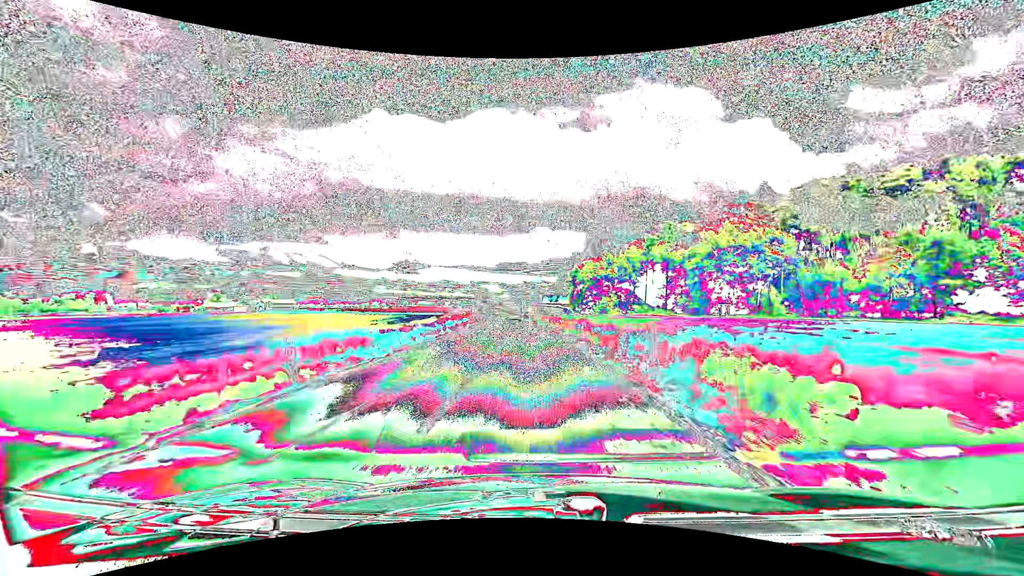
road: secondary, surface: asphalt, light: Day
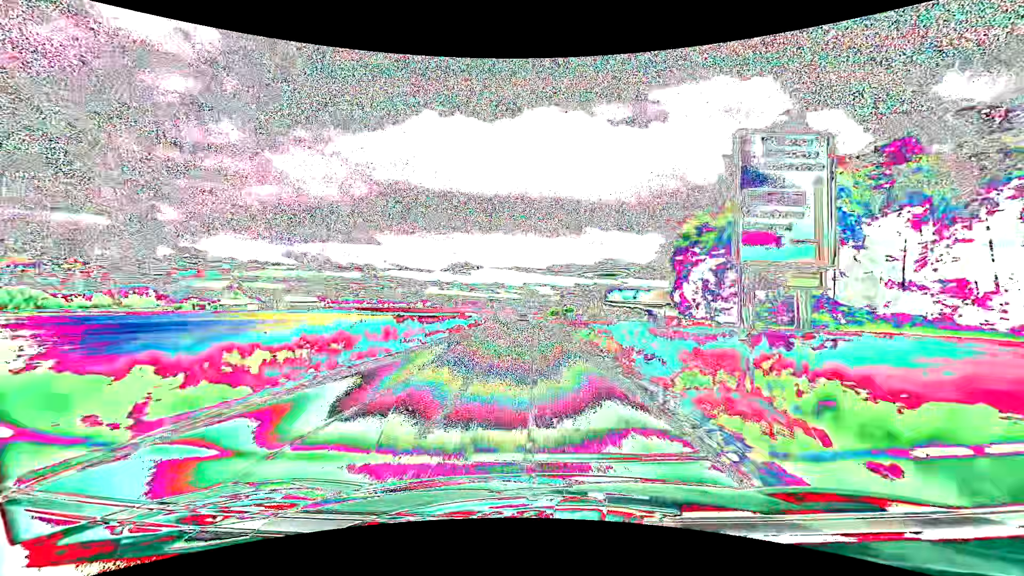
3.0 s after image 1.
(-3.3, +66.9) m; -6°
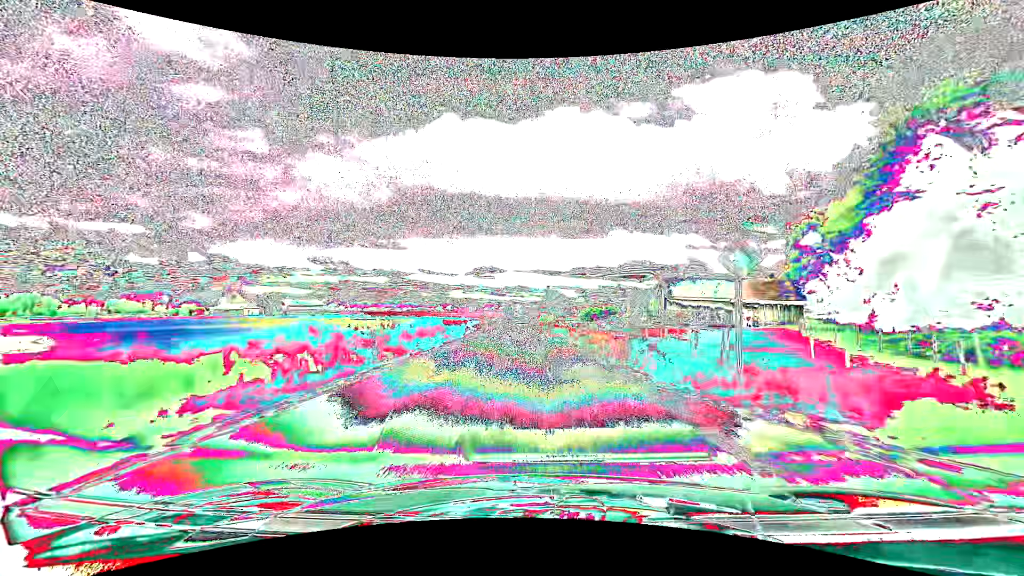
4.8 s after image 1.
(-0.9, +40.1) m; -3°
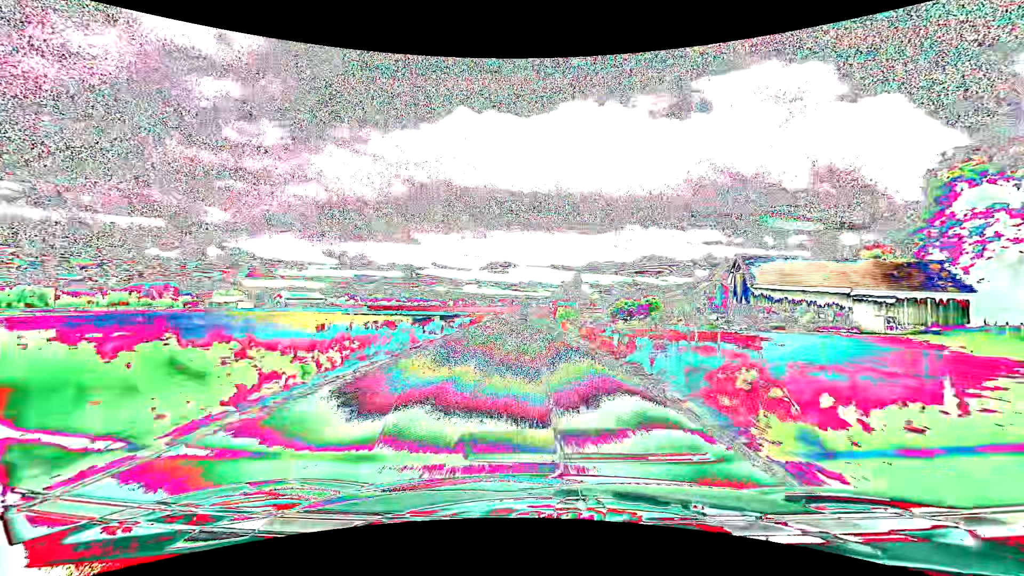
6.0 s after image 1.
(-0.4, +26.0) m; -2°
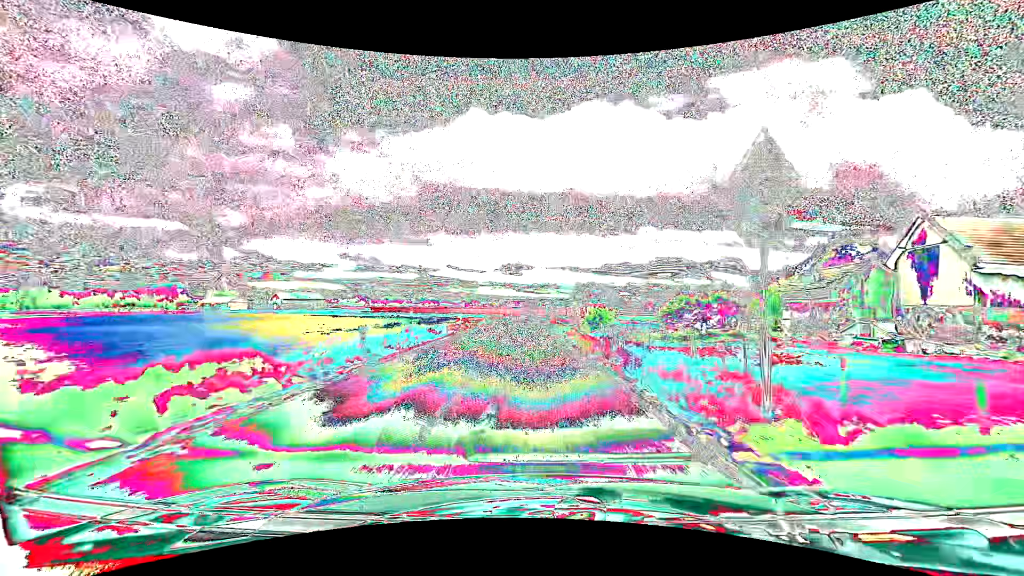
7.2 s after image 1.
(-0.3, +25.2) m; -2°
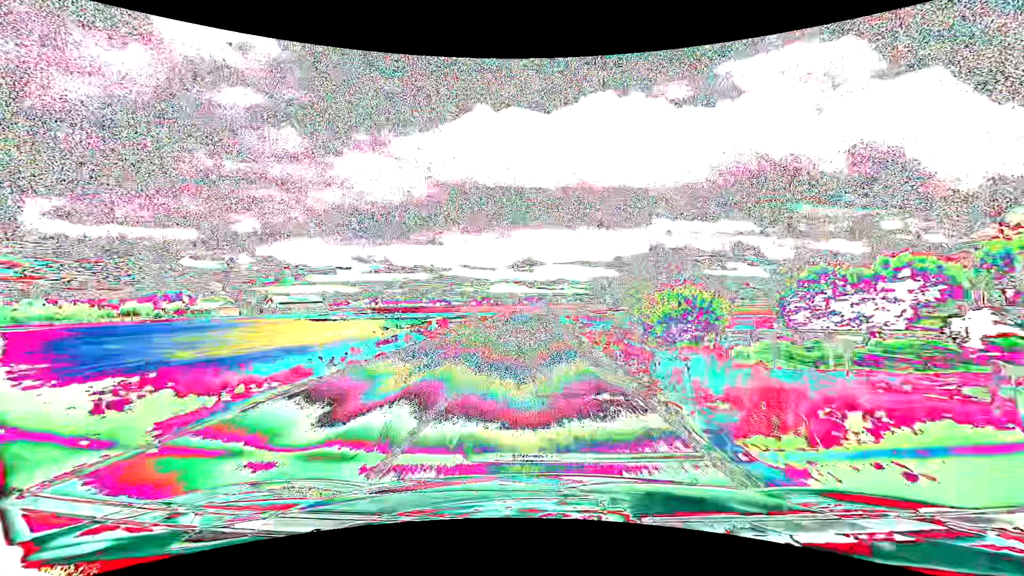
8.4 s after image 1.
(-0.2, +24.1) m; -1°
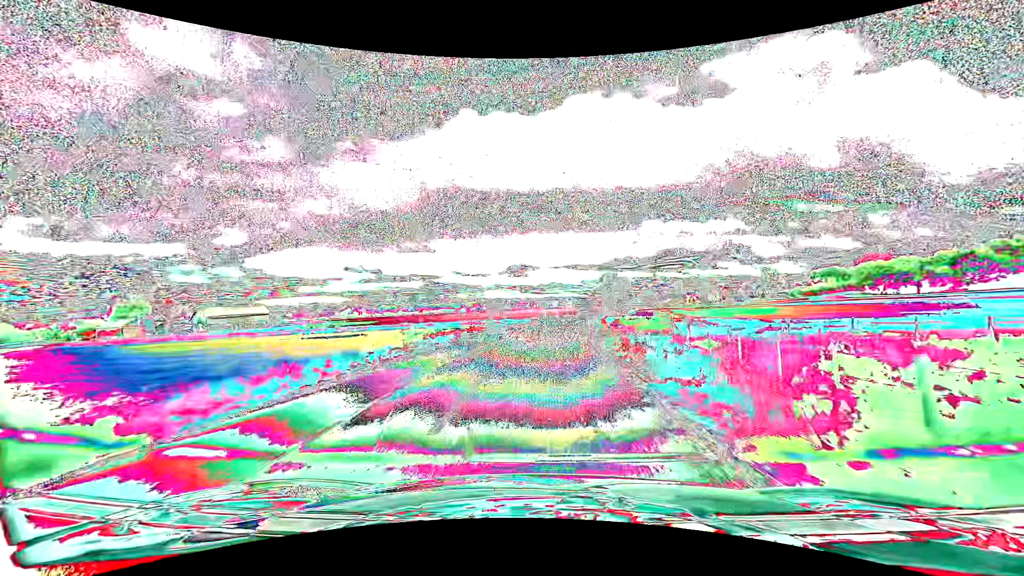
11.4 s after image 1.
(-0.1, +55.0) m; +1°
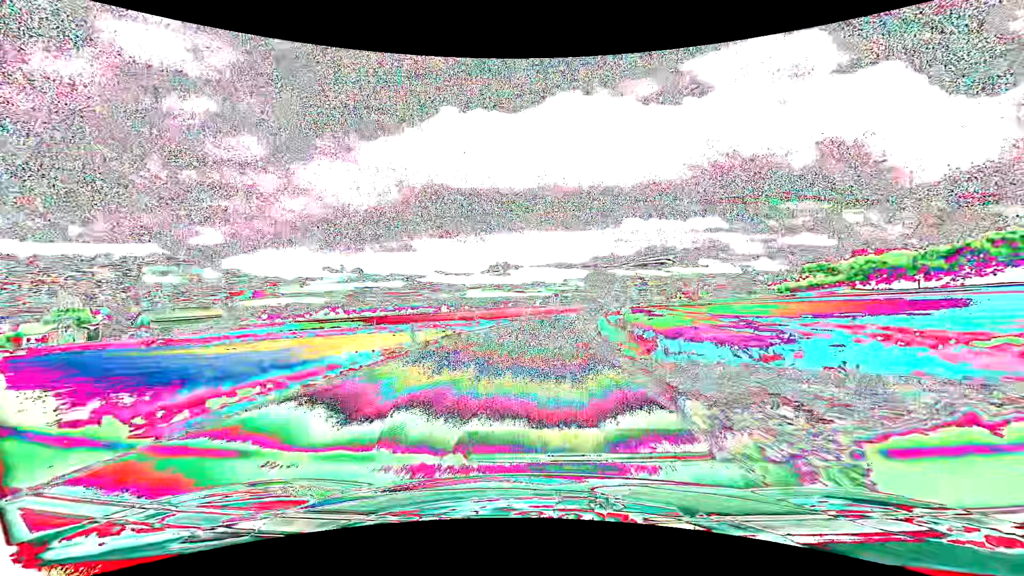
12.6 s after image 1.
(+0.3, +20.1) m; +2°
(0, +10) (0, +20) (+1, +30) (+2, +40) (+3, +50) (+4, +60) (+5, +70) (+1, +79) (-7, +83) (-17, +85) m
